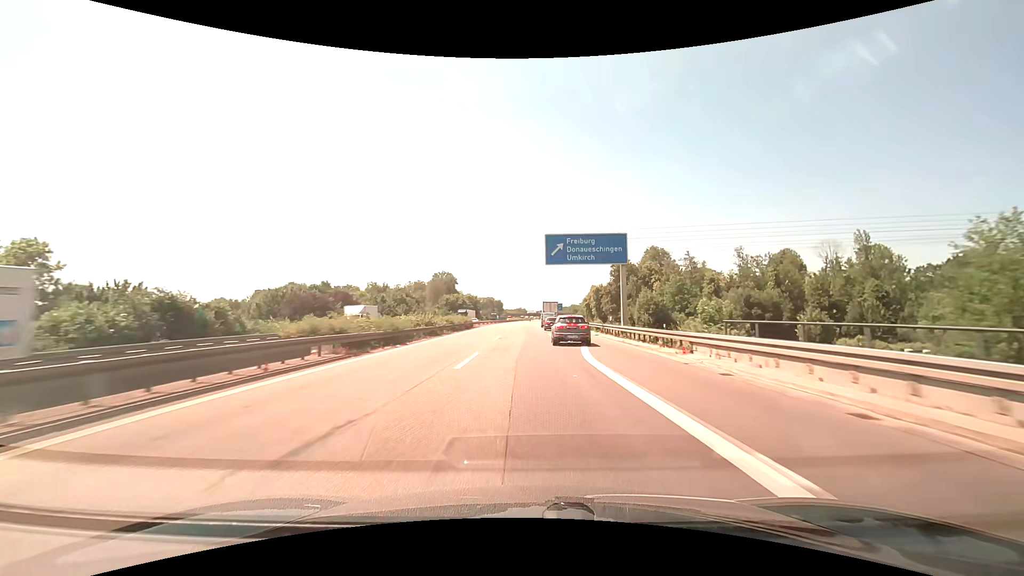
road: motorway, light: Day
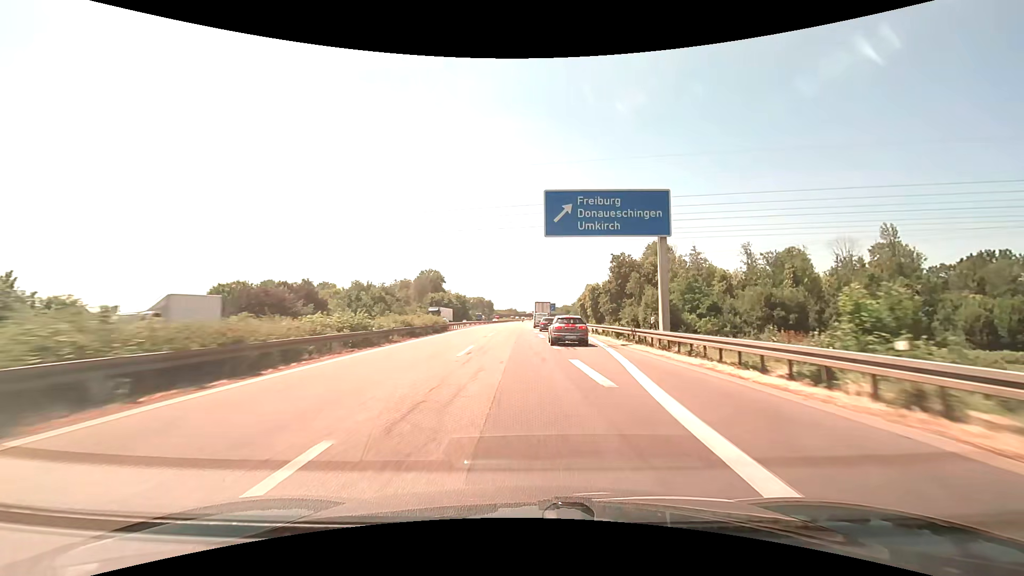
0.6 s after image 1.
(+0.1, +13.9) m; +1°
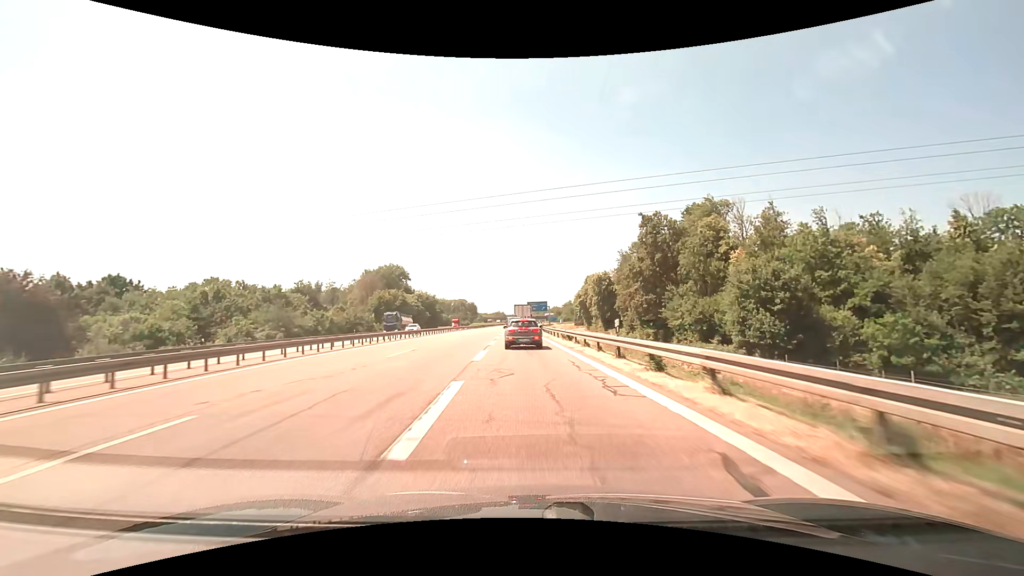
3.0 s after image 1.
(+2.1, +52.8) m; +2°
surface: asphalt
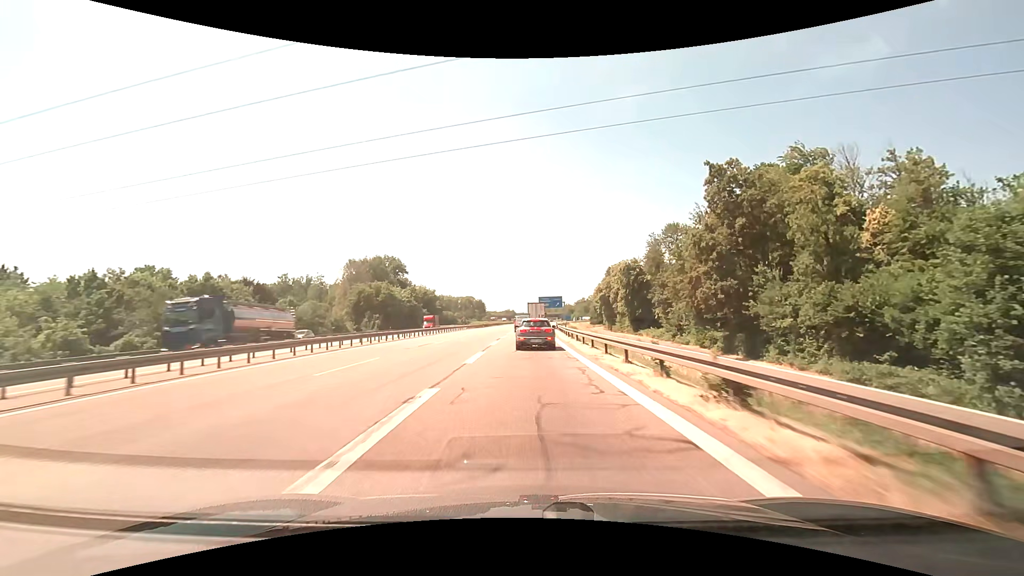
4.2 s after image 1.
(-0.4, +25.1) m; -1°
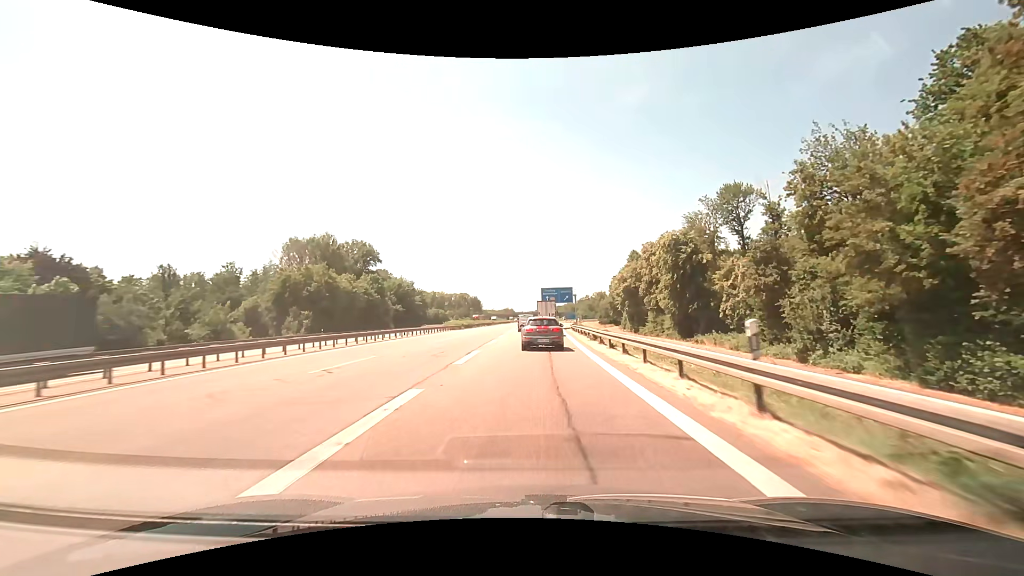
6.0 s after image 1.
(0.0, +36.4) m; 0°
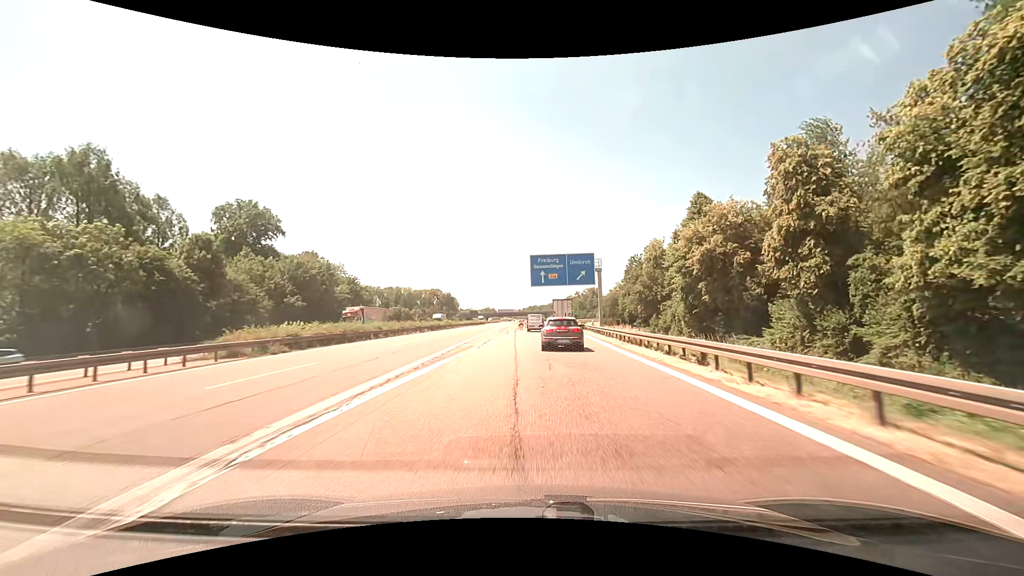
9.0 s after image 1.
(+0.7, +56.5) m; +2°
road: motorway_link
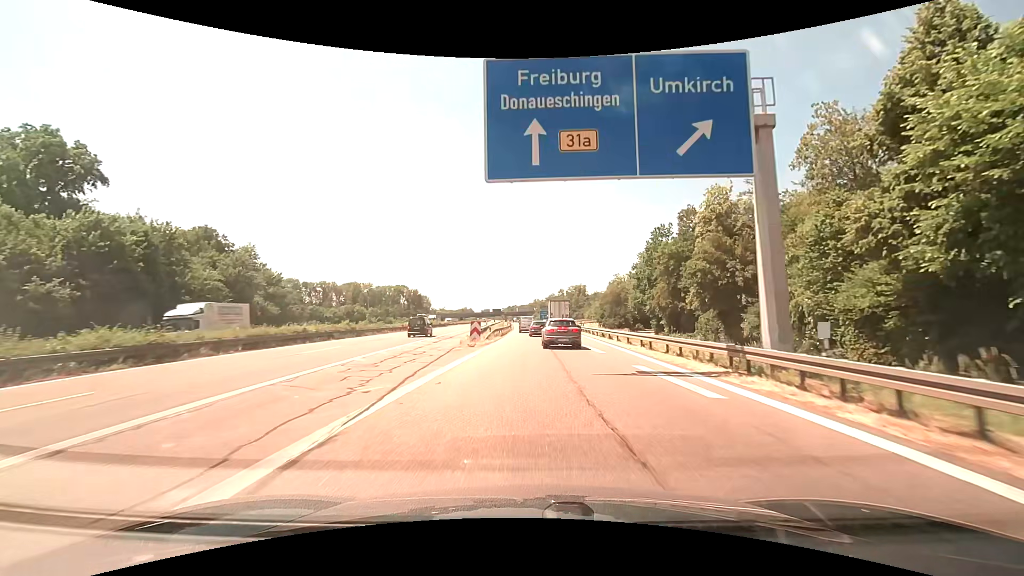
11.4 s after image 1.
(+0.8, +41.9) m; +2°
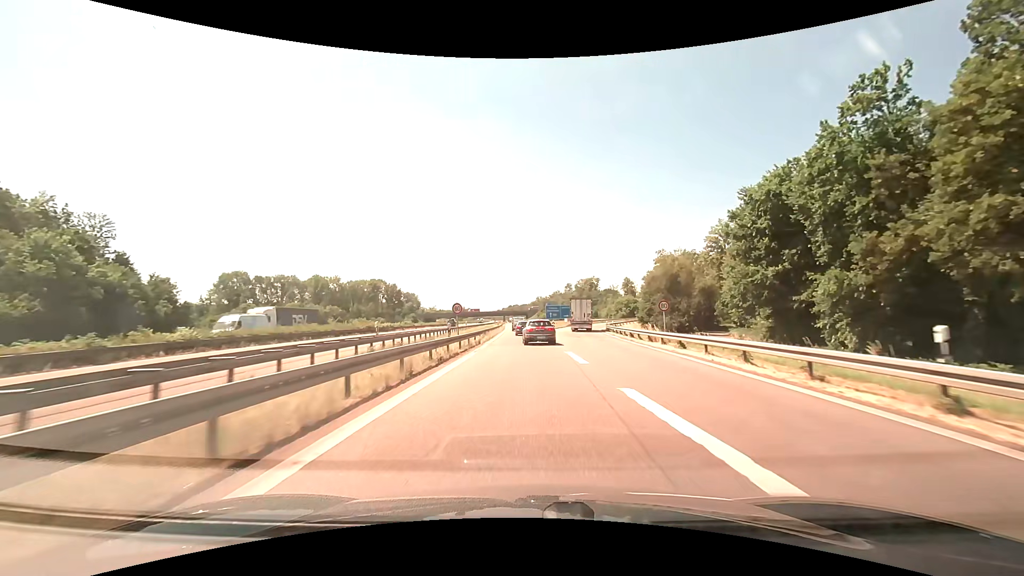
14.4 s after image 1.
(+0.5, +53.3) m; 0°
(0, +10) (0, +20) (0, +30) (0, +40) (-1, +50) (-1, +60) (-1, +70) (-2, +80) (-2, +90) (-2, +100) m
